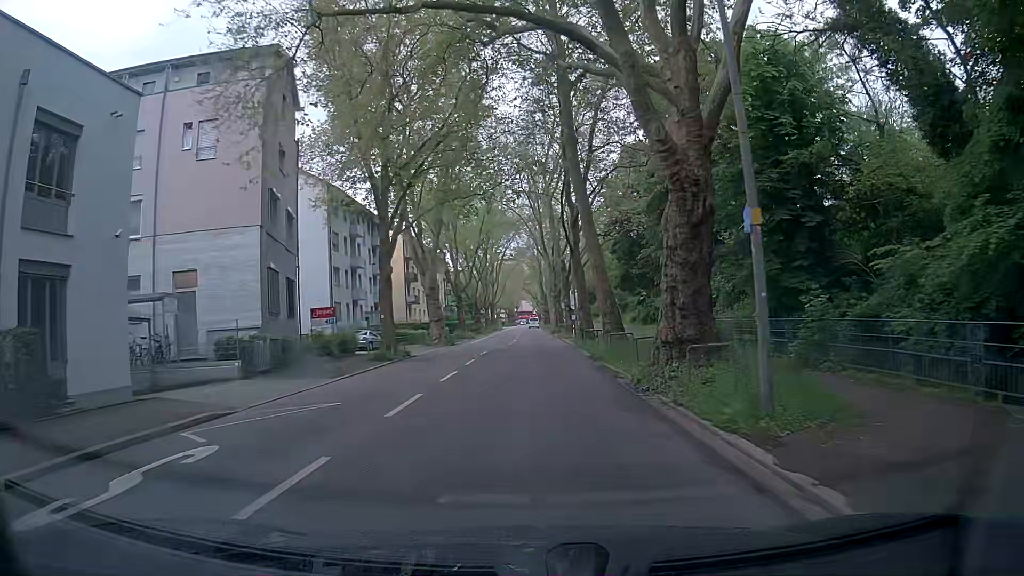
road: secondary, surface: asphalt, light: Day
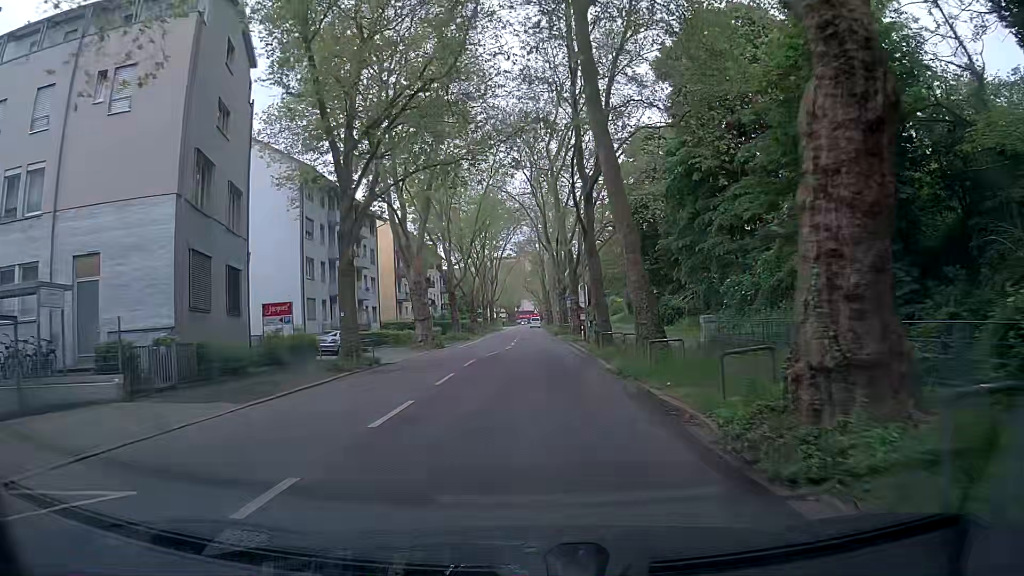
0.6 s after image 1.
(0.0, +7.1) m; 0°
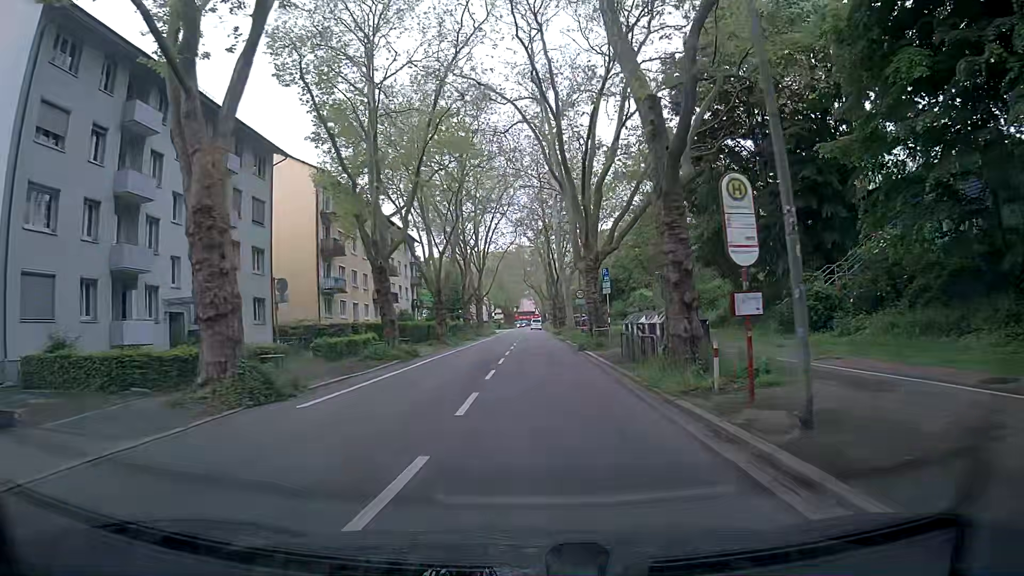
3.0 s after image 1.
(-0.1, +29.0) m; 0°
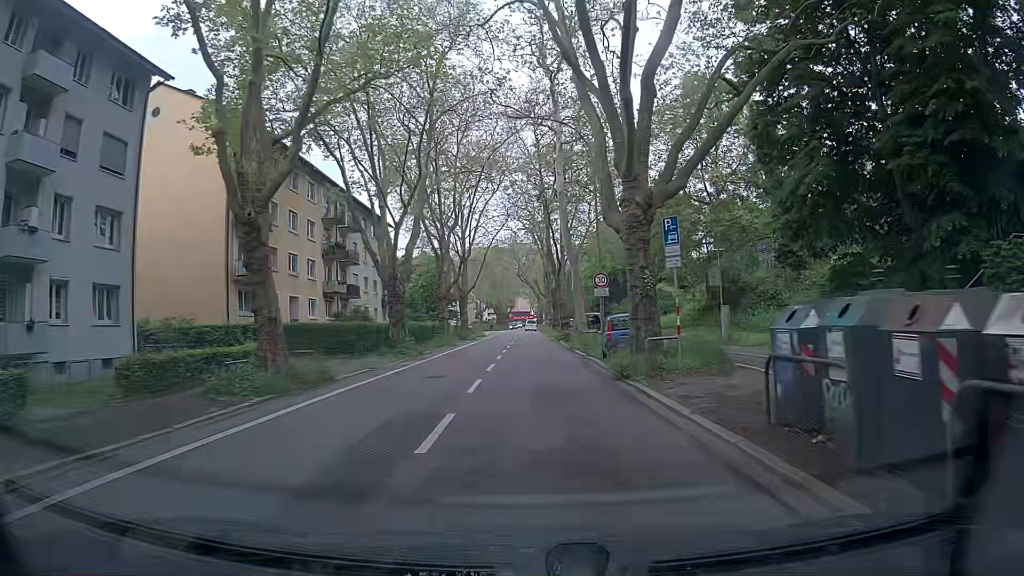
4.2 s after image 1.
(-0.2, +14.7) m; -1°
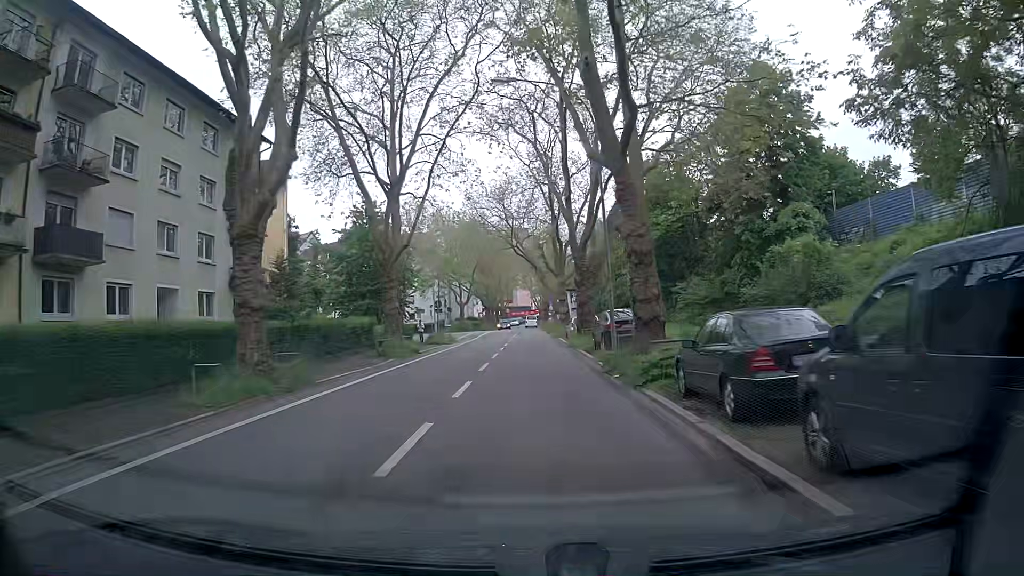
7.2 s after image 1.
(+0.3, +37.3) m; +2°
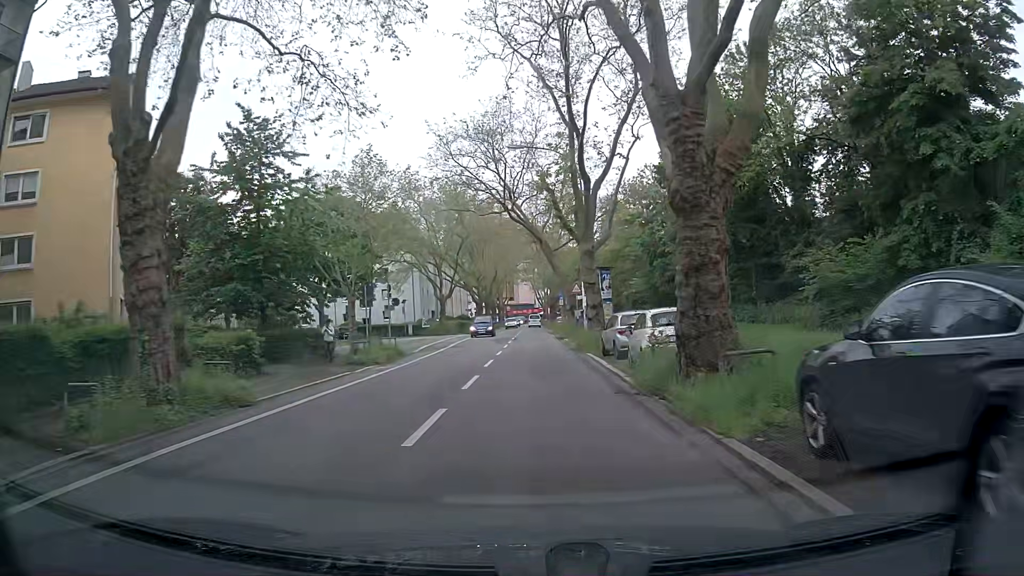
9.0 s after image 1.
(-0.7, +22.7) m; -2°
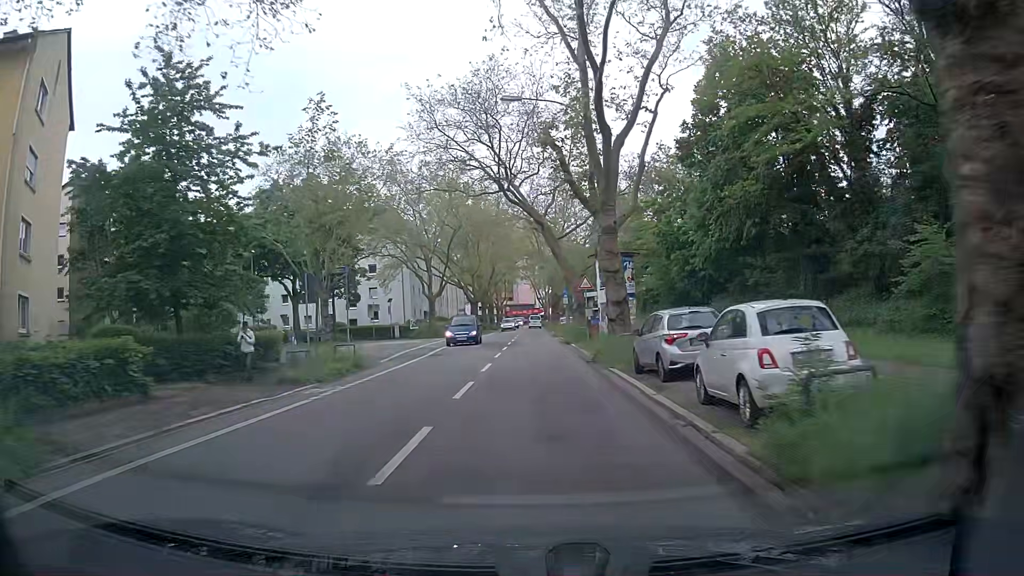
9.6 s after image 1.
(0.0, +7.6) m; 0°
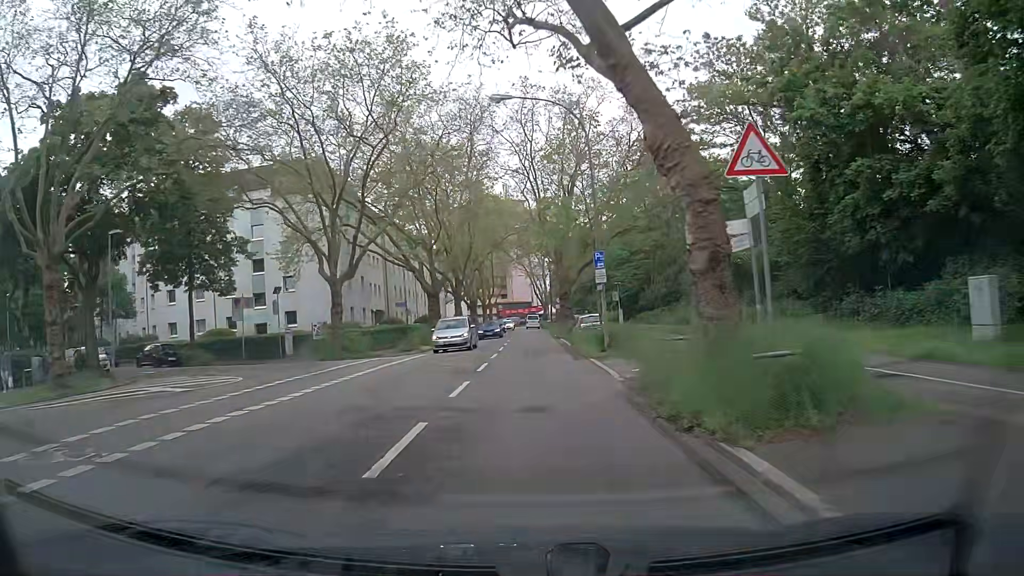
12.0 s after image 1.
(+0.2, +29.9) m; +1°
(0, +10) (0, +20) (0, +30) (0, +40) (0, +50) (-1, +60) (-1, +70) (-1, +80) (-1, +90) (-1, +100) m
